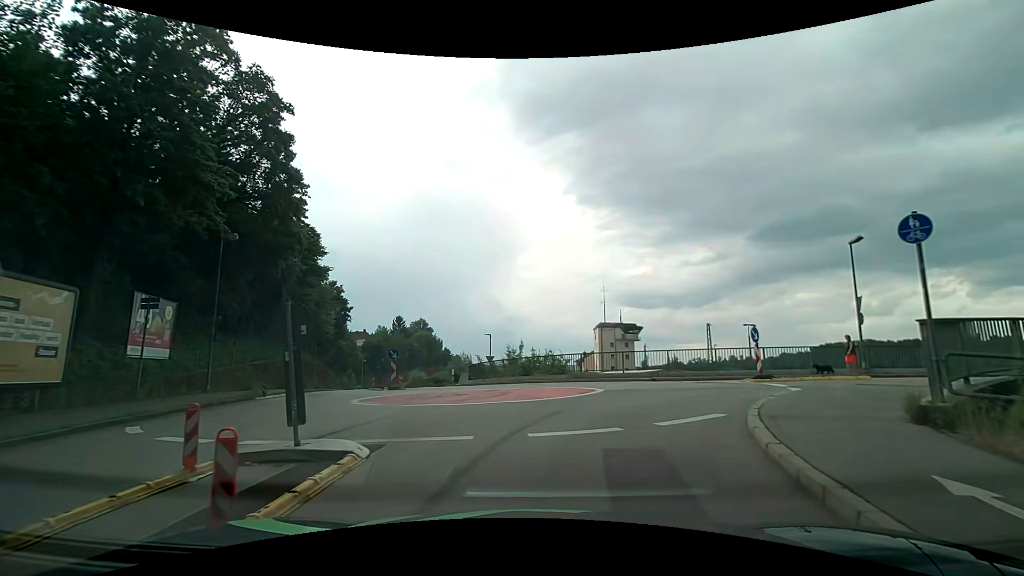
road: residential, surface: asphalt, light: Day
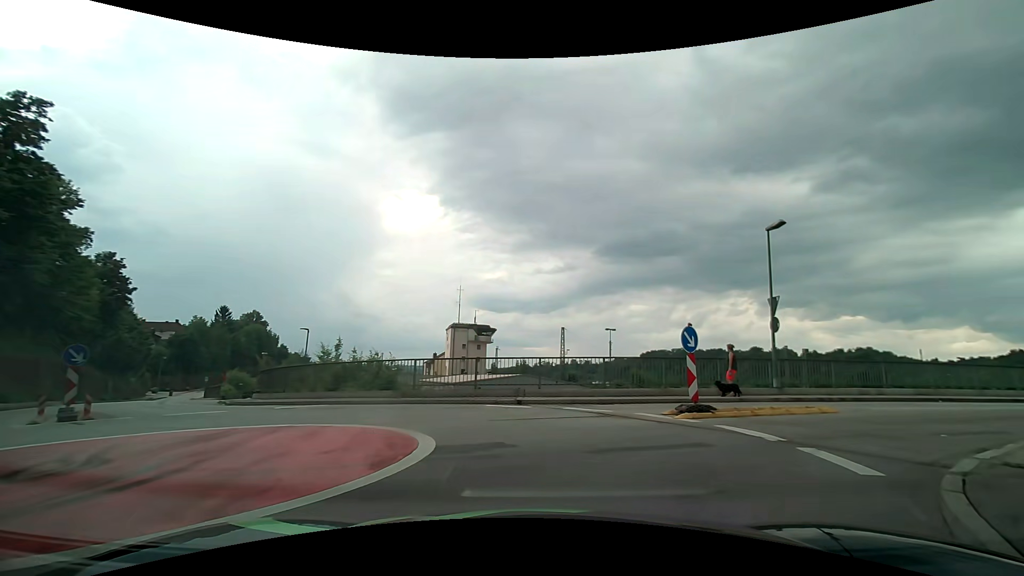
(+0.9, +8.6) m; +16°
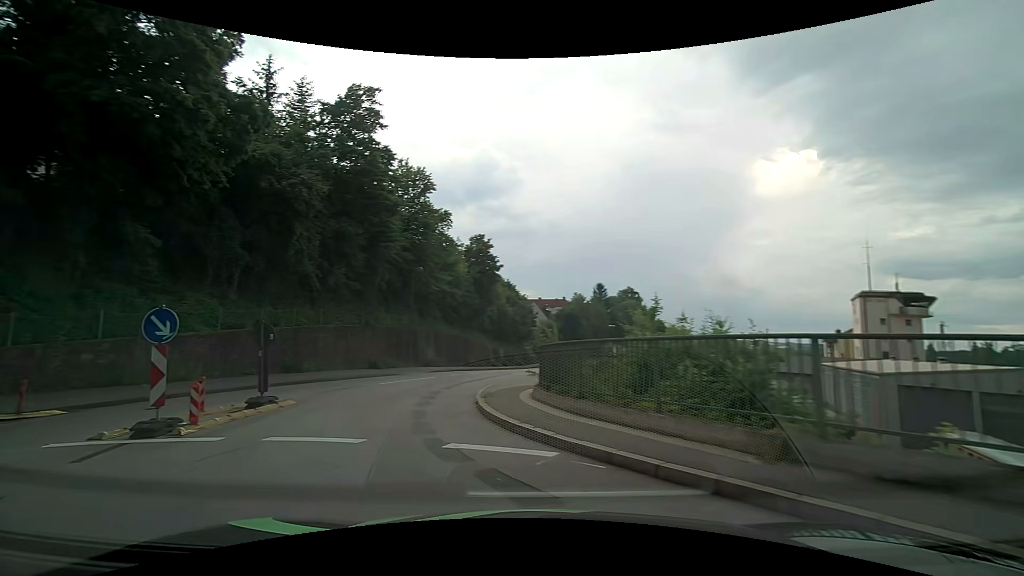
(-1.4, +12.1) m; -41°
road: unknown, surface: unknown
(-2, +10) (-4, +20) (-3, +30) (-2, +39) (0, +49) (+1, +59) (+2, +69) (+4, +79) (+5, +89) (+7, +99) m
